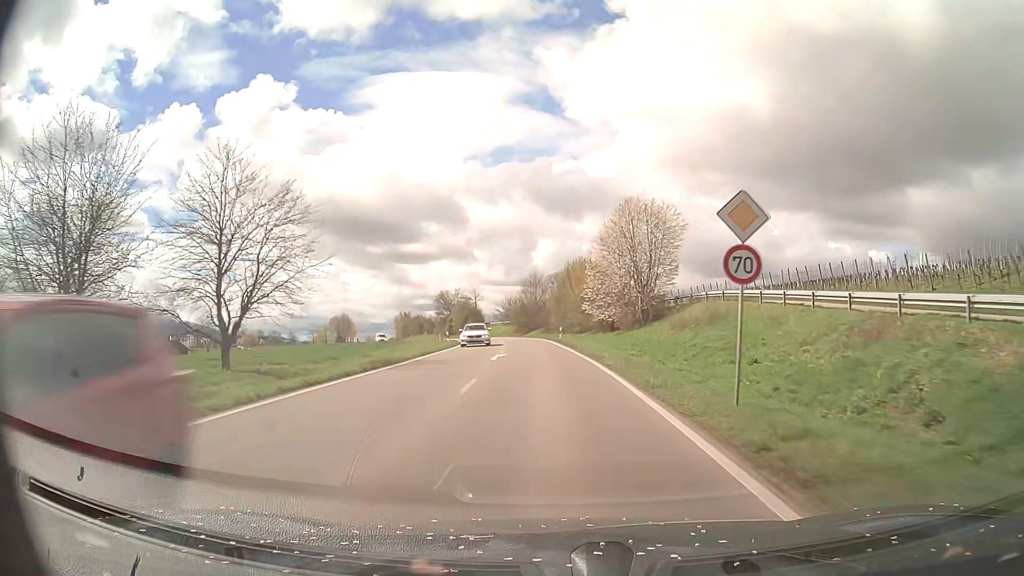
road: primary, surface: asphalt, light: Day
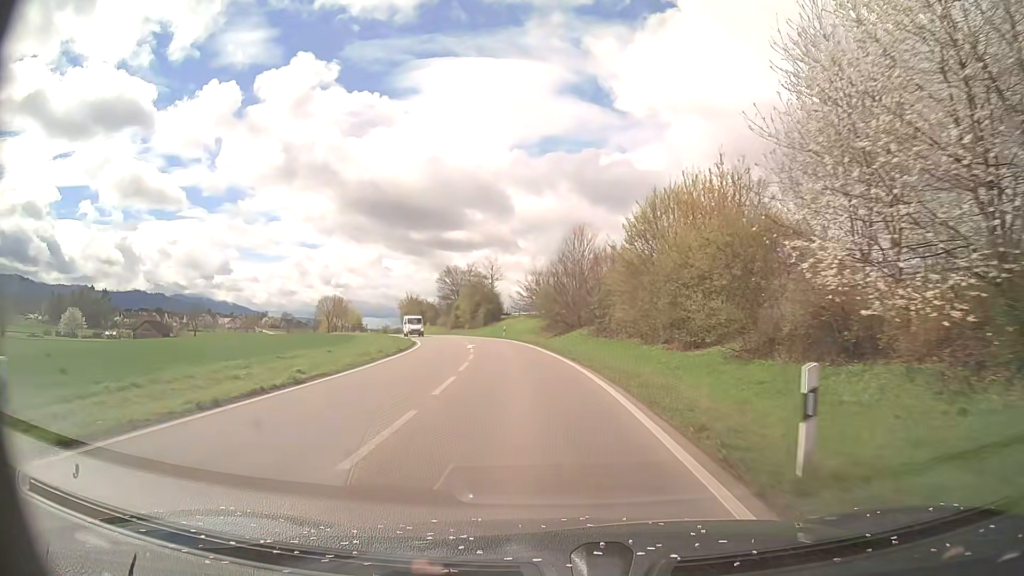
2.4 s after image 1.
(-1.2, +42.2) m; -3°
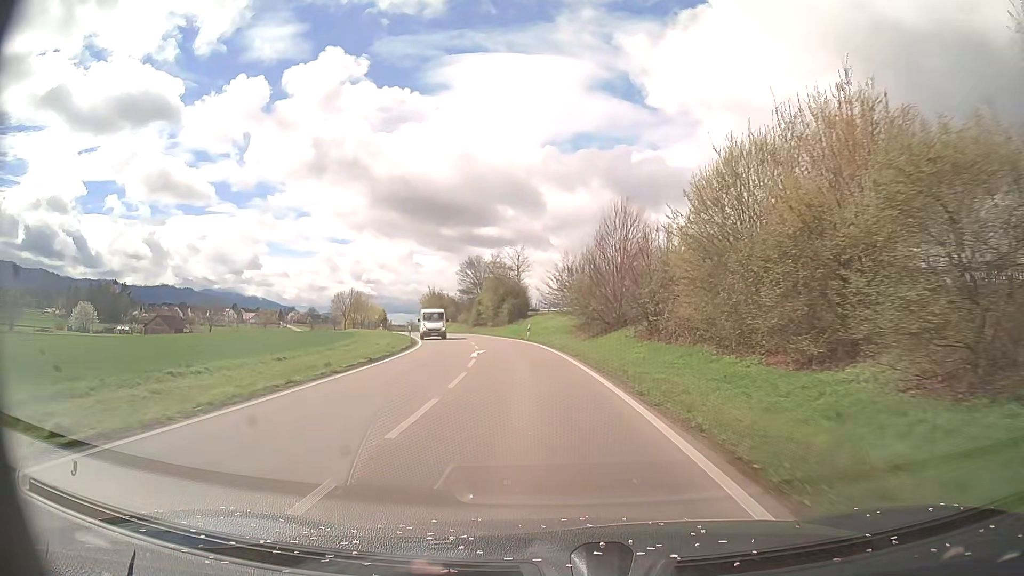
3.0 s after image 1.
(-0.3, +10.6) m; -3°
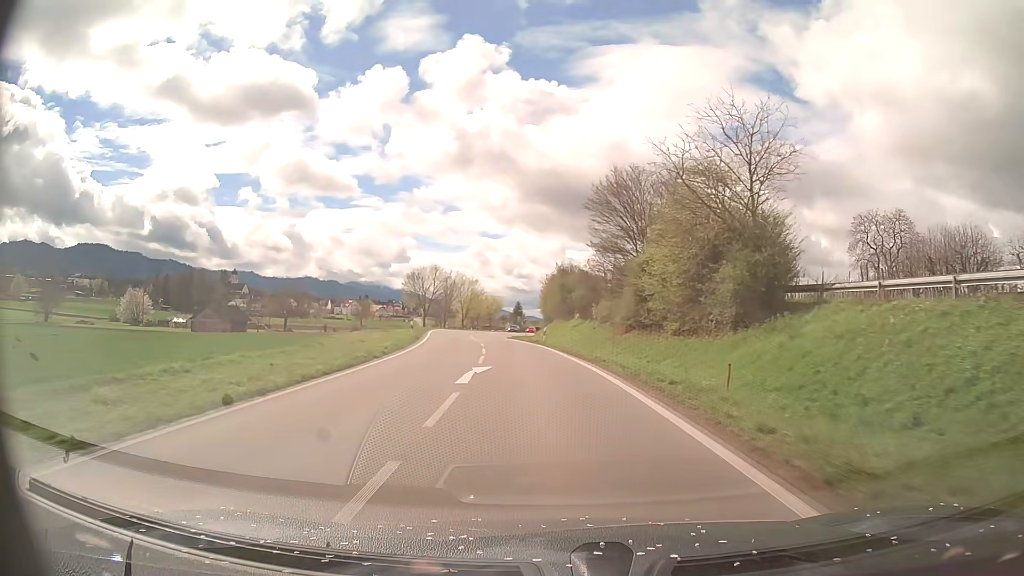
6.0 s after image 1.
(-6.0, +53.0) m; -13°
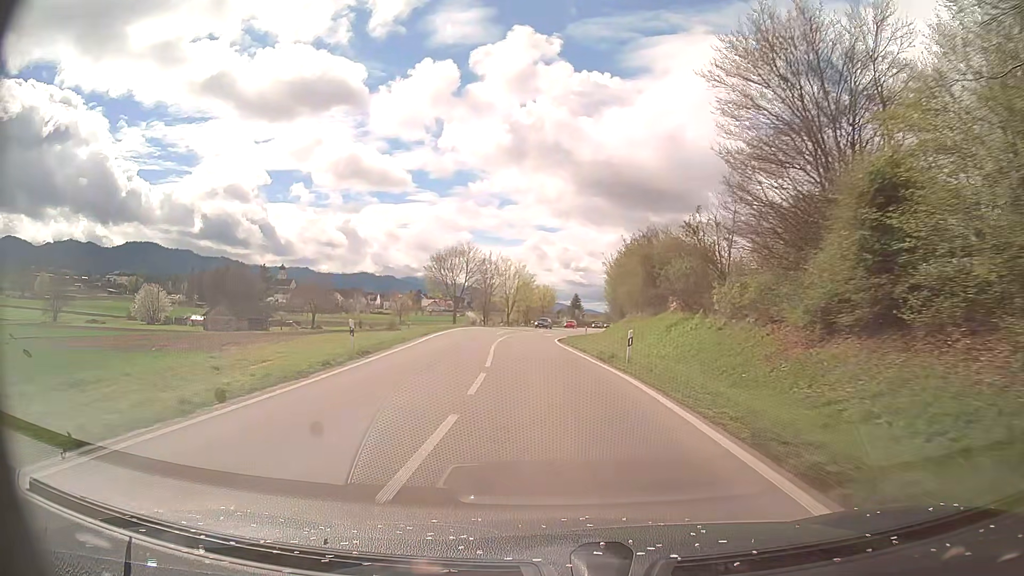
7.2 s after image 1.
(-1.0, +21.4) m; -5°
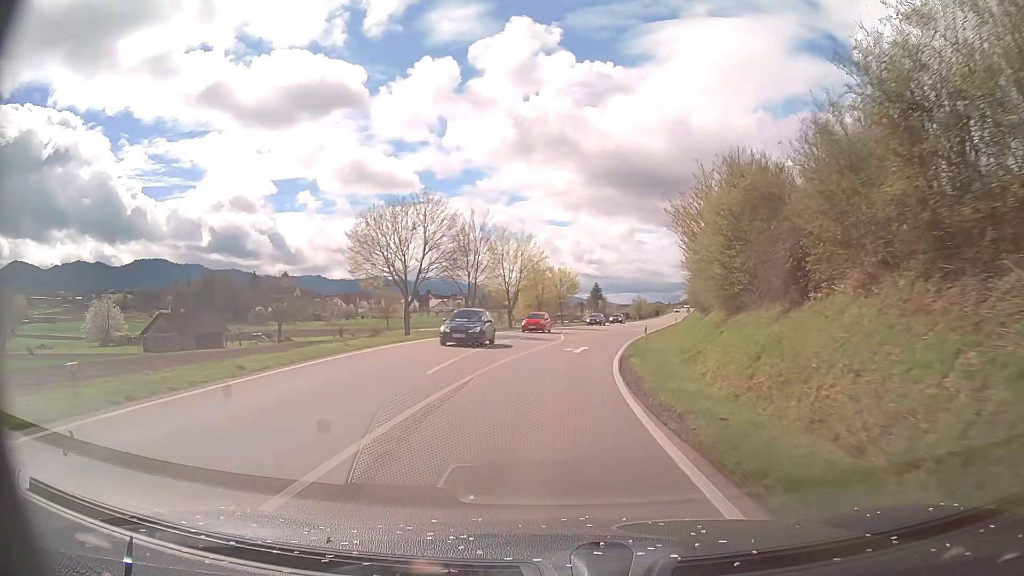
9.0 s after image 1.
(-0.8, +32.3) m; -1°
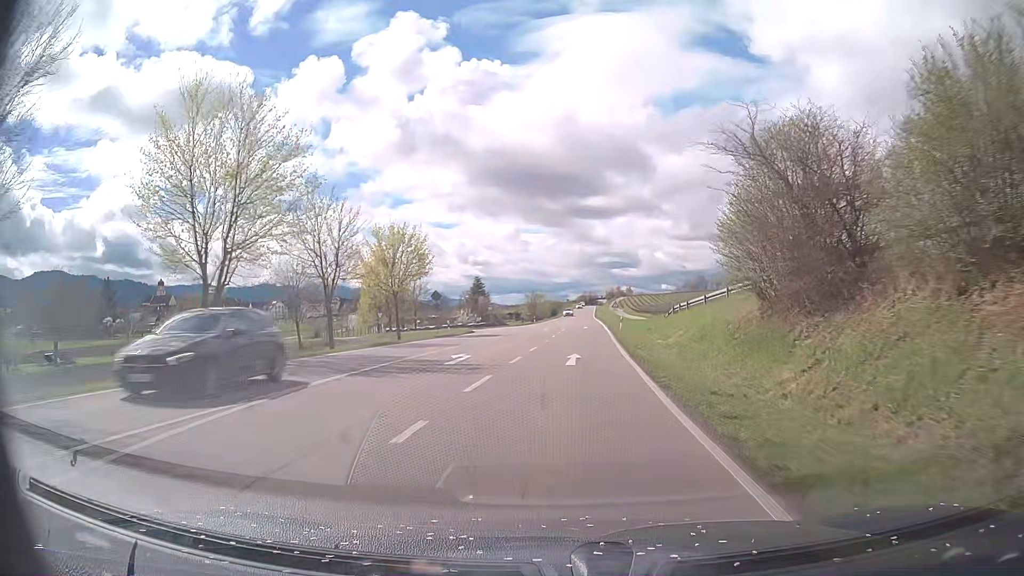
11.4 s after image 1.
(+3.8, +42.7) m; +10°
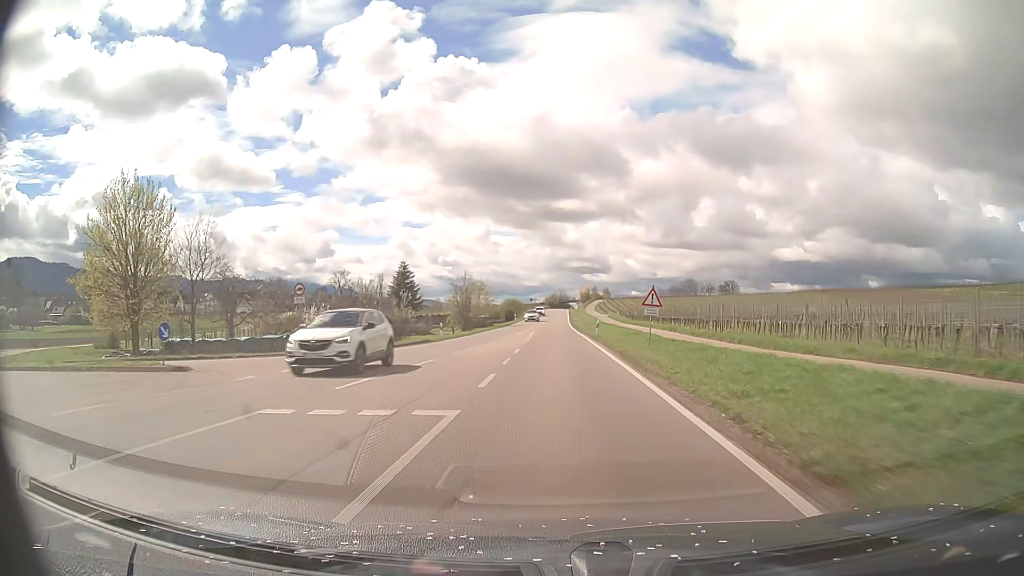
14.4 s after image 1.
(+2.0, +53.1) m; +2°
(0, +10) (0, +20) (0, +30) (0, +40) (0, +50) (0, +60) (0, +70) (0, +80) (+1, +90) (+1, +100) m
